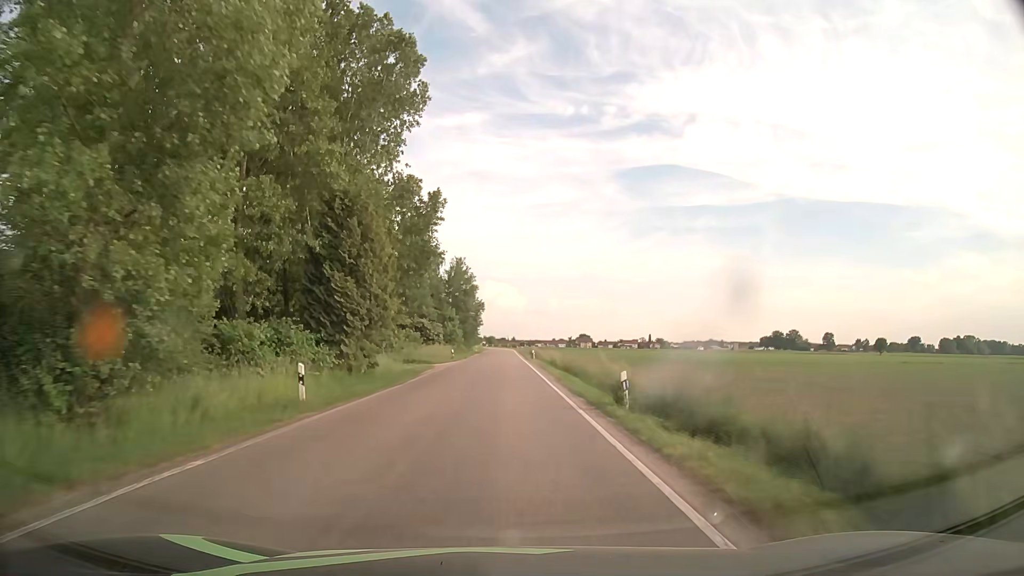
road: secondary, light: Day
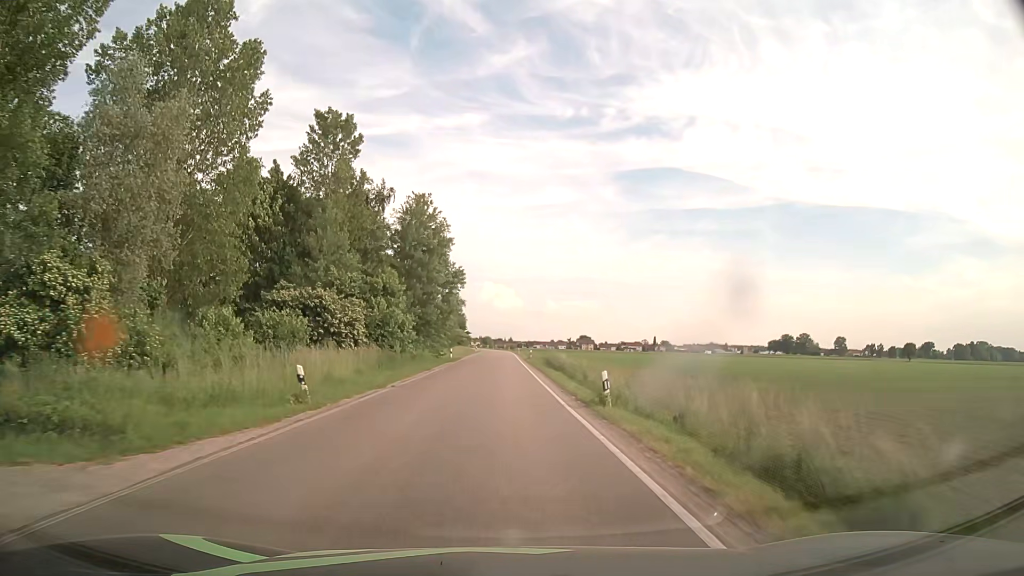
(-0.1, +43.0) m; 0°
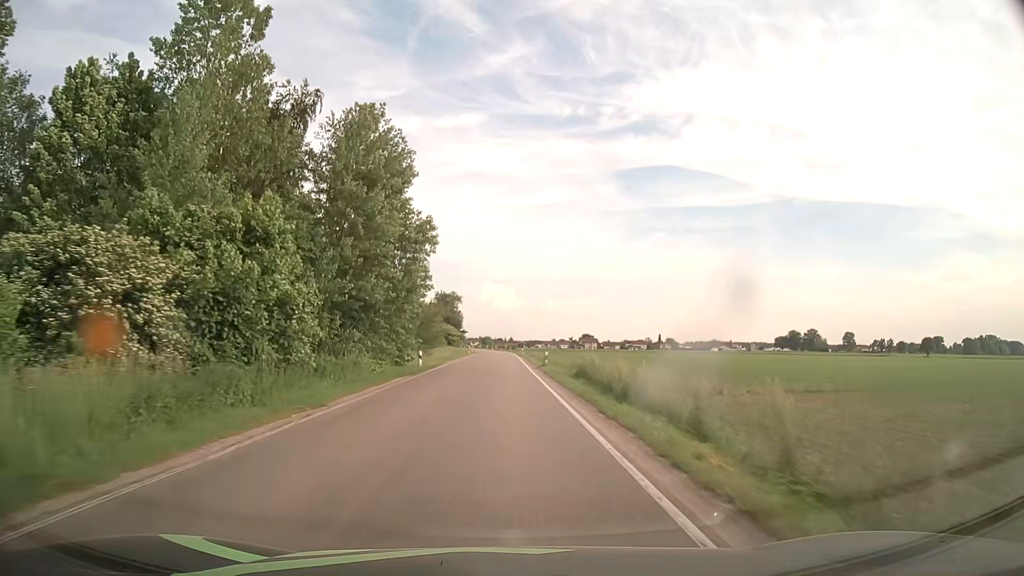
(0.0, +21.5) m; 0°
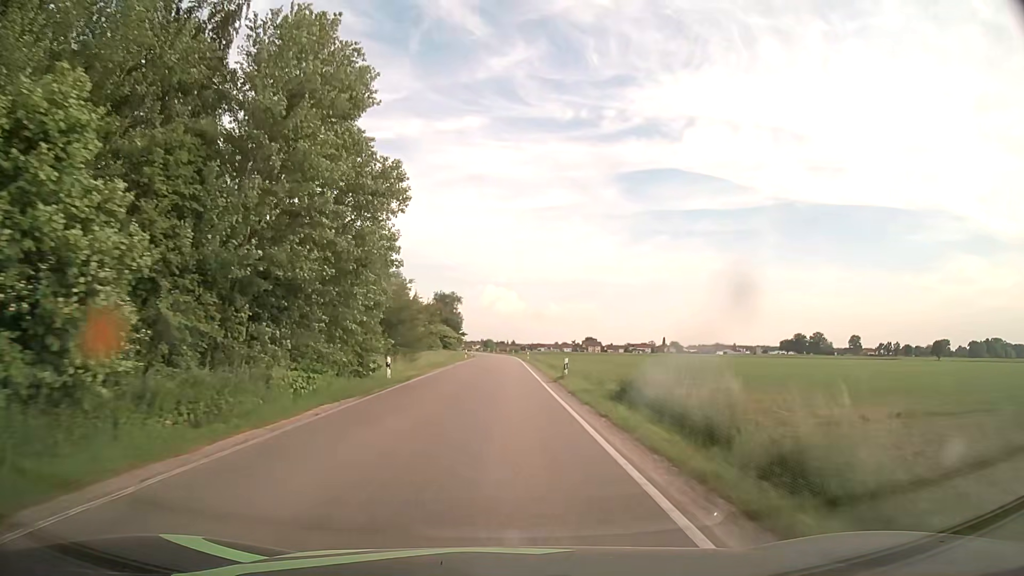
(0.0, +10.8) m; 0°
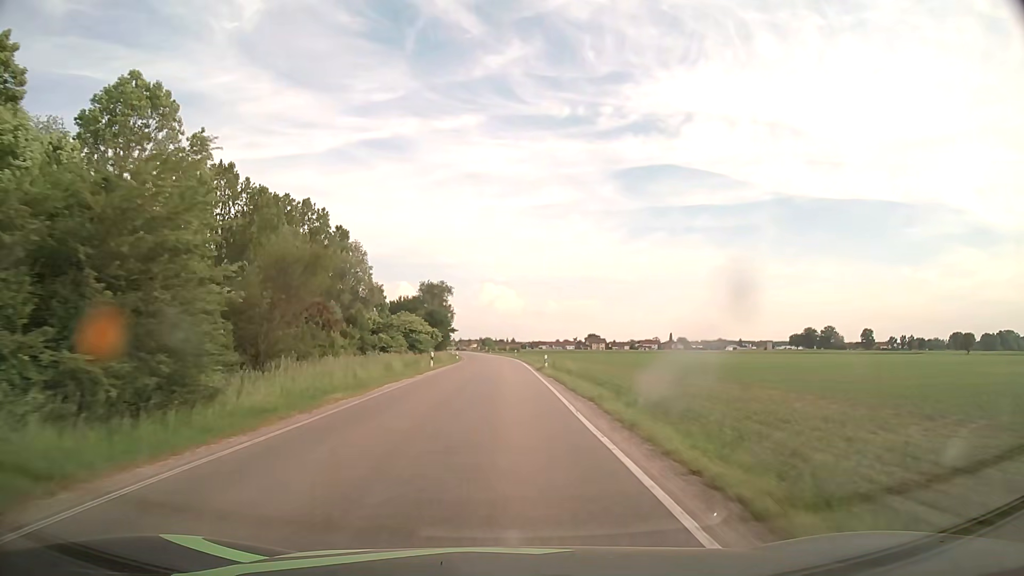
(+0.1, +32.3) m; 0°
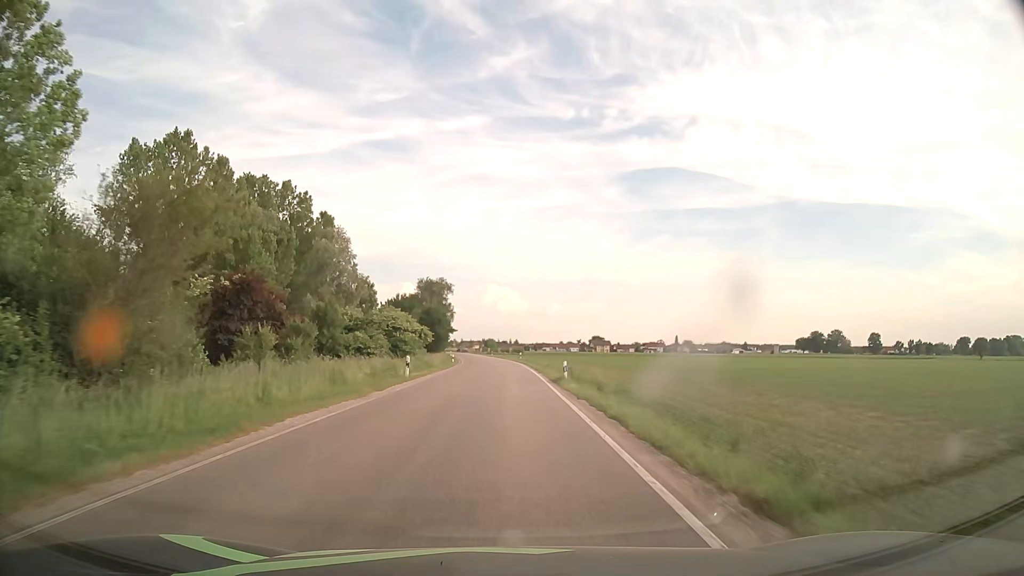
(-0.1, +10.7) m; 0°
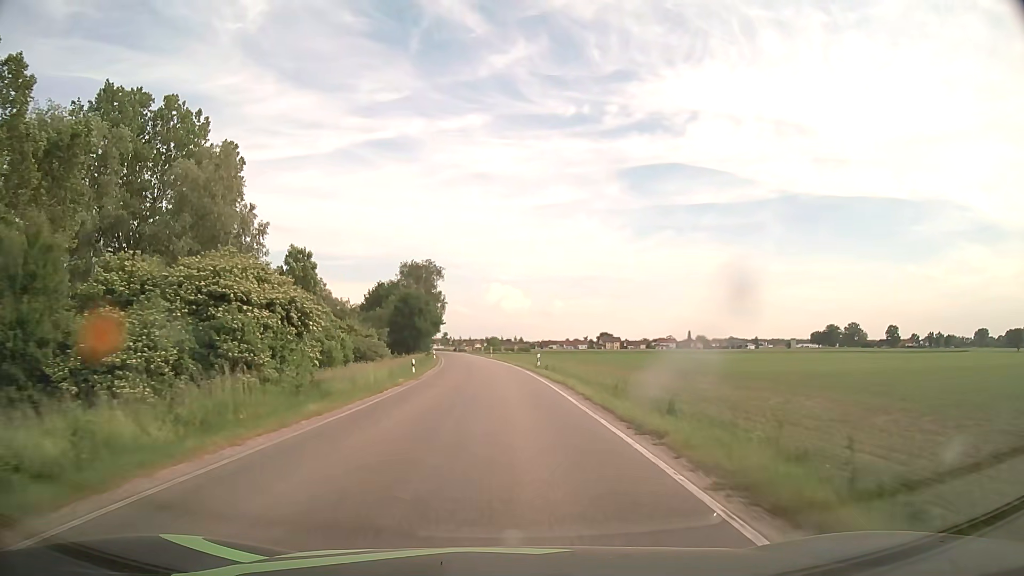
(-0.1, +32.3) m; -1°
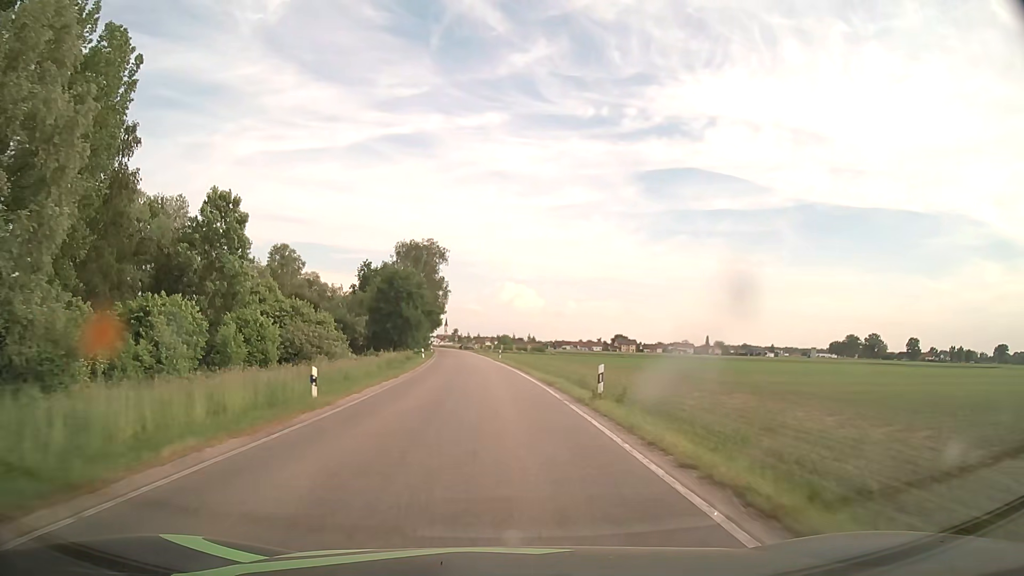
(-0.2, +21.5) m; -1°
(0, +10) (0, +20) (-1, +30) (-1, +40) (-2, +50) (-2, +60) (-3, +70) (-4, +80) (-5, +90) (-6, +100) m
